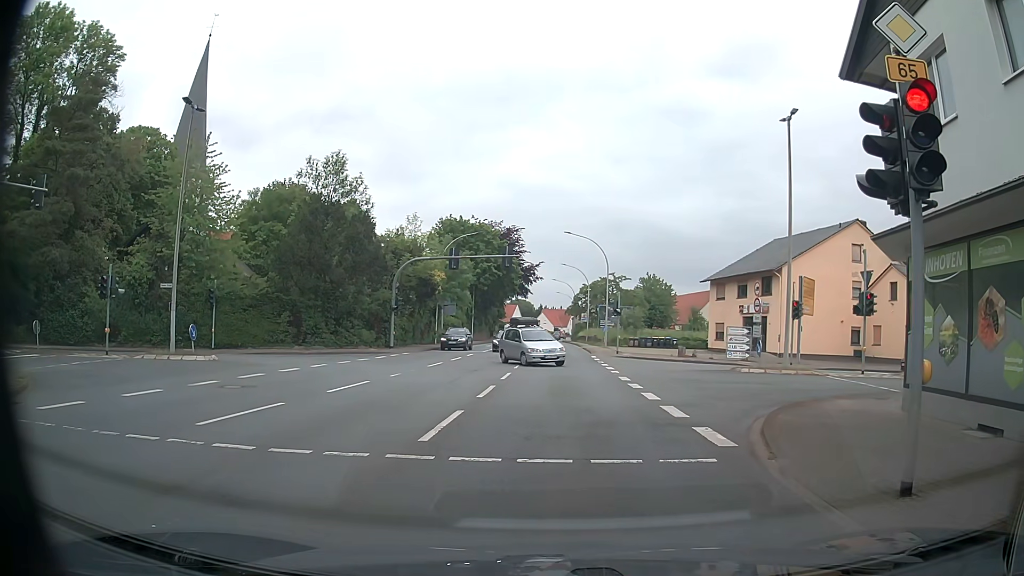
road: primary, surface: asphalt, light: Day
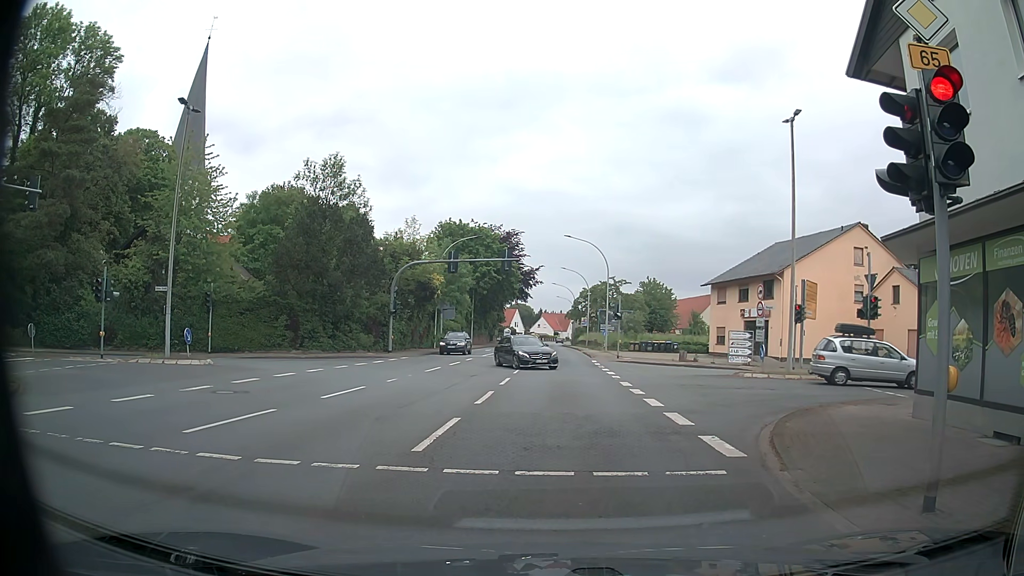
(0.0, +0.5) m; 0°
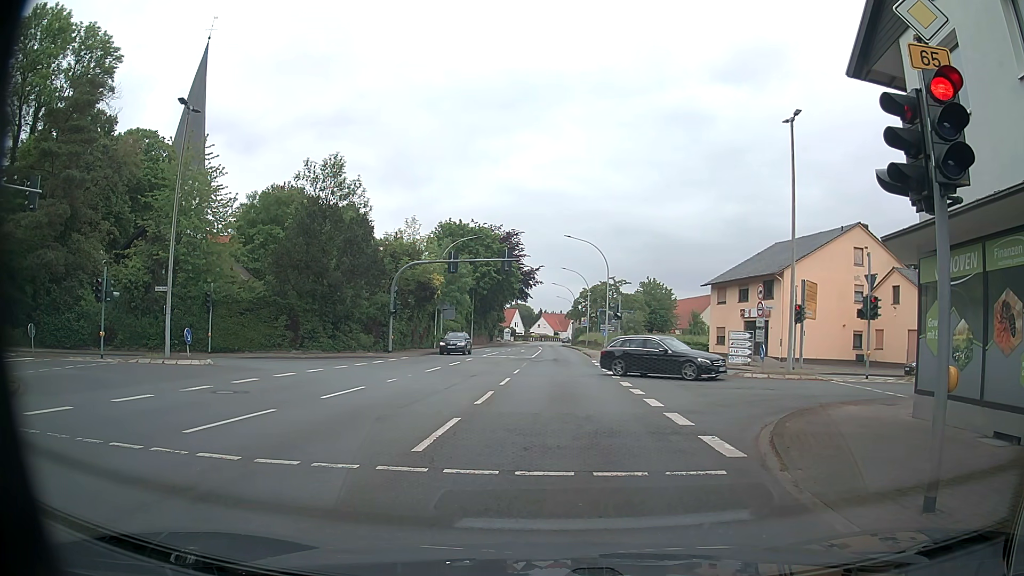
(0.0, +0.1) m; 0°
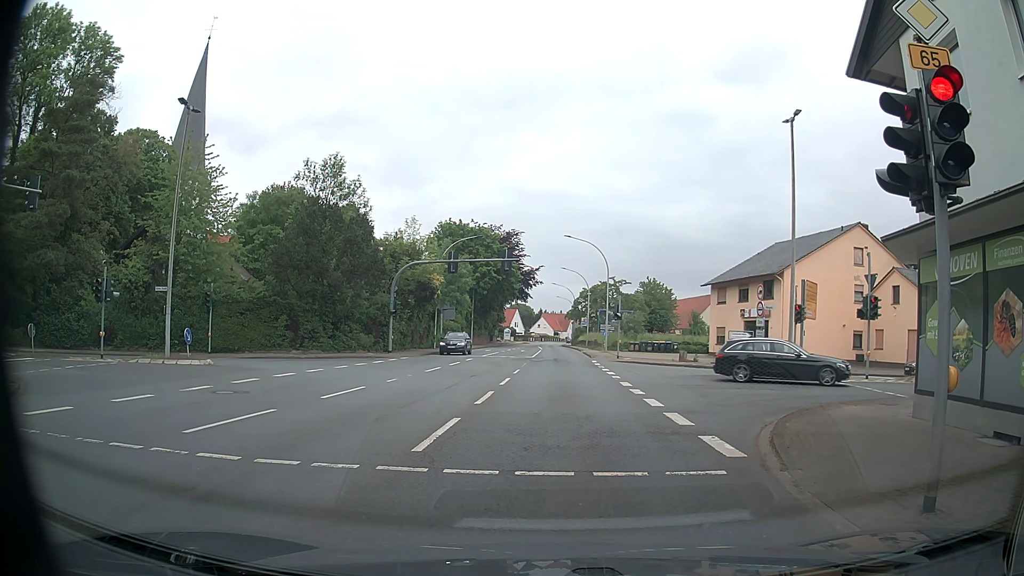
(0.0, 0.0) m; 0°
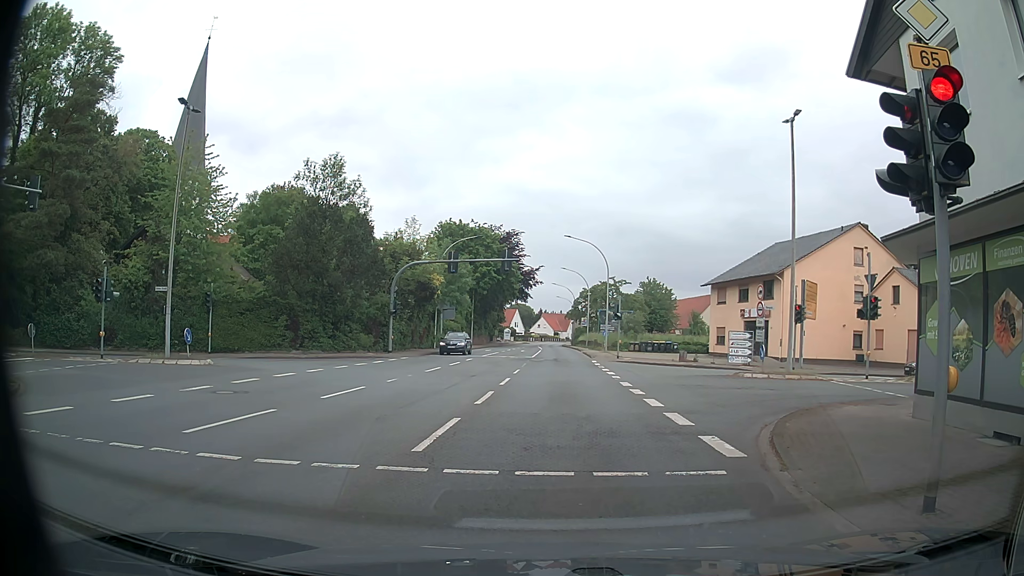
(0.0, 0.0) m; 0°
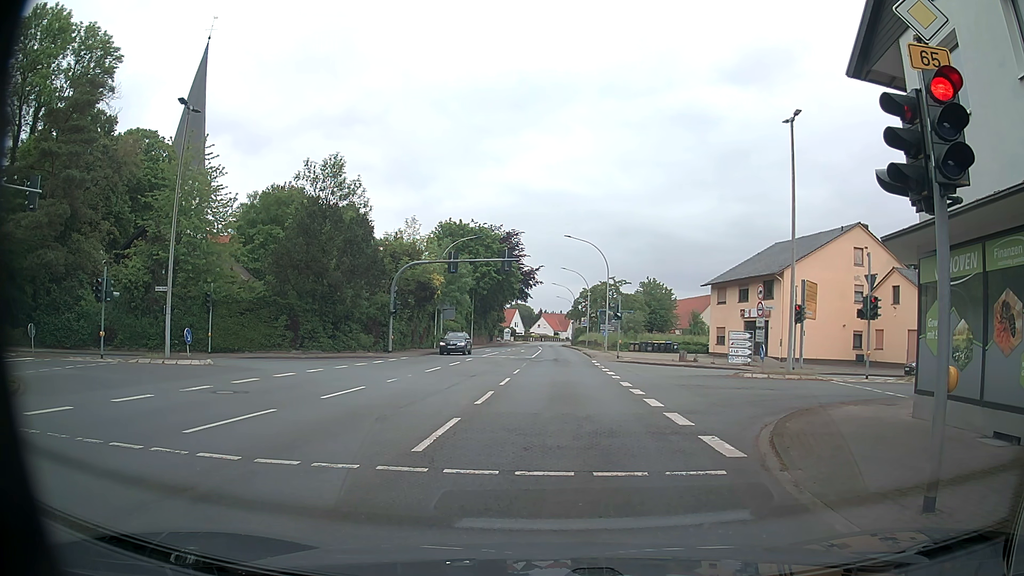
(0.0, 0.0) m; 0°
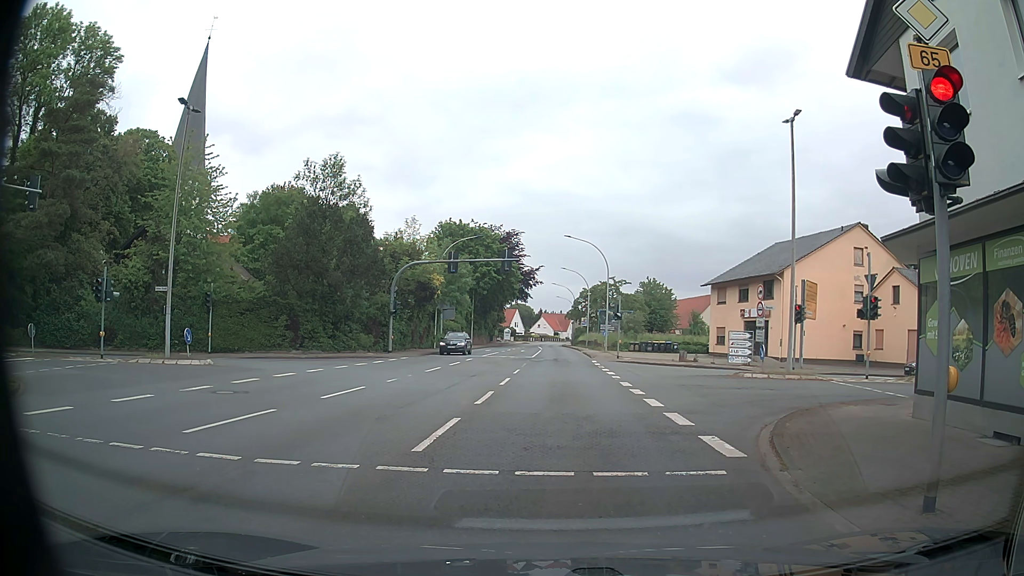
(0.0, 0.0) m; 0°
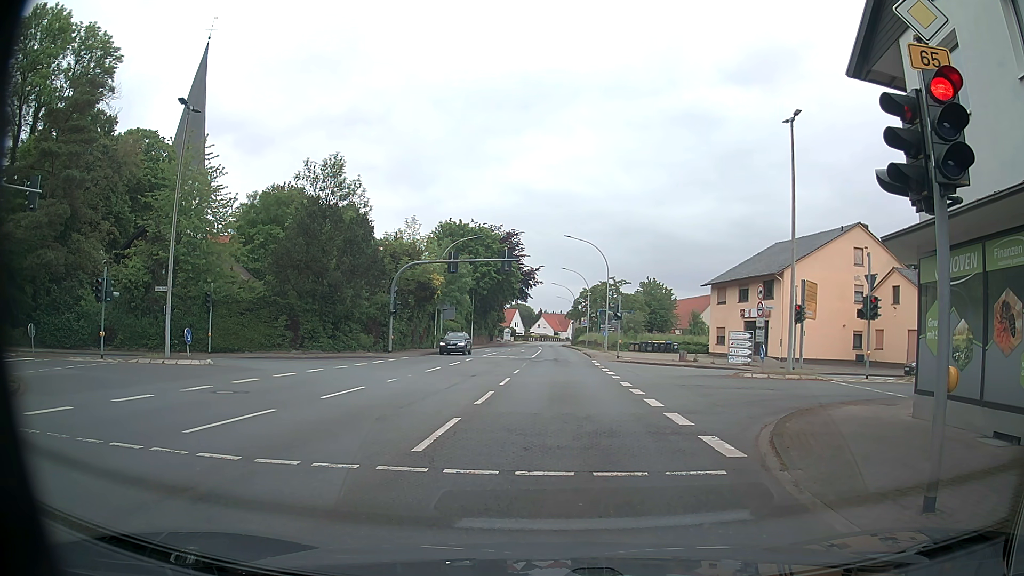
(0.0, 0.0) m; 0°
(0, +10) (0, +20) (0, +30) (0, +40) (0, +50) (0, +60) (0, +70) (0, +80) (0, +90) (0, +100) m
